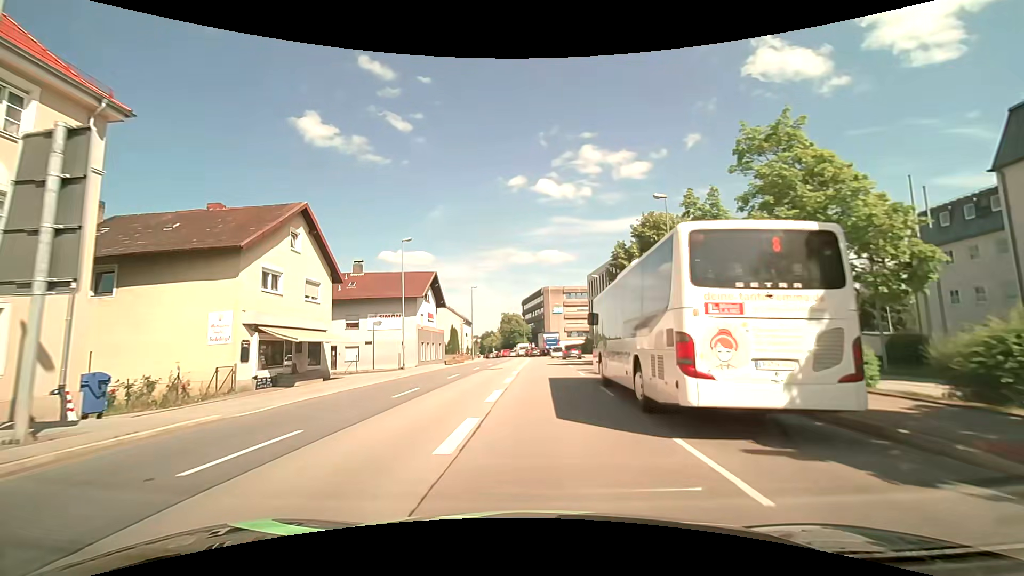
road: primary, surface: asphalt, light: Day
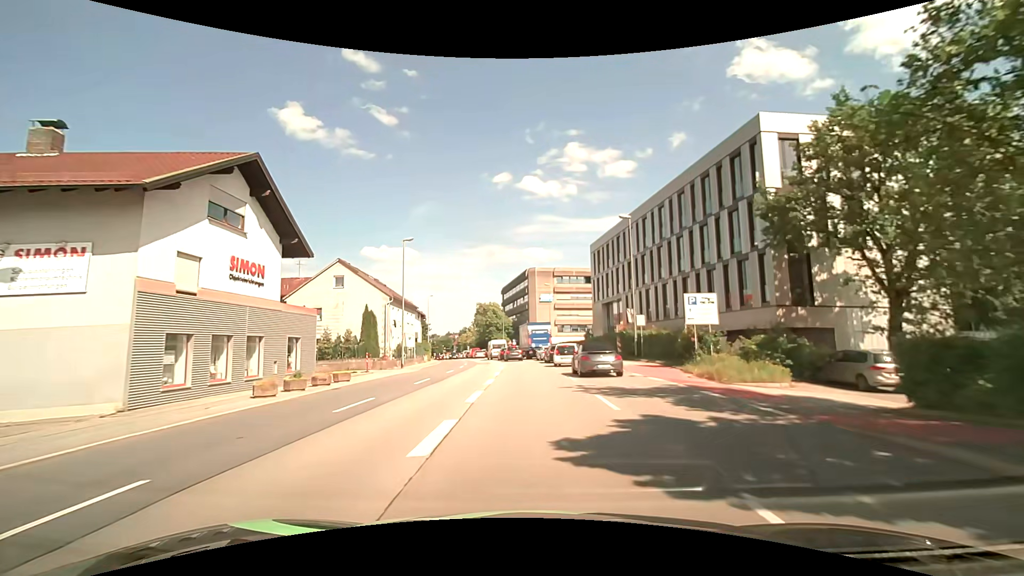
(+0.5, +30.1) m; +1°
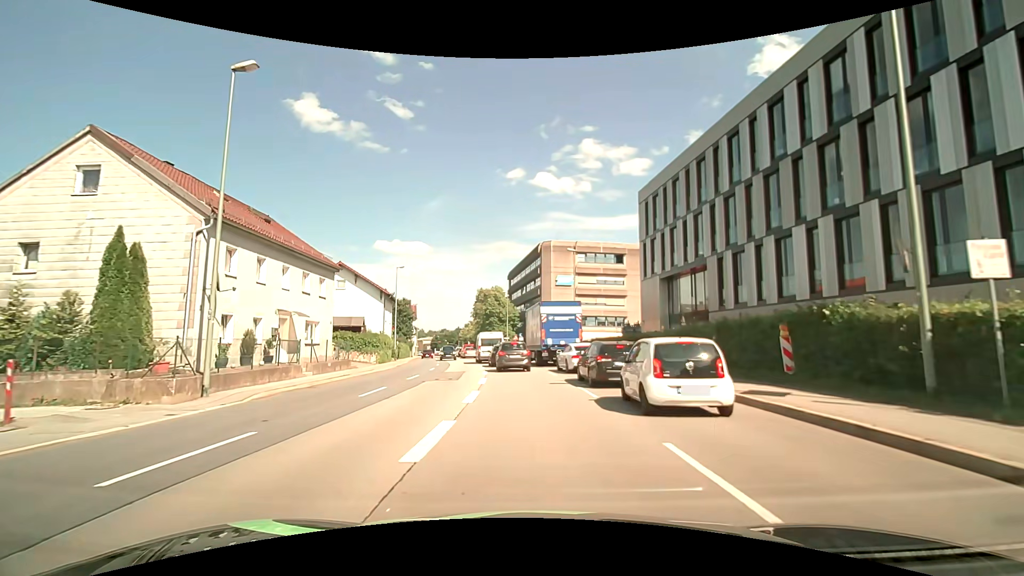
(0.0, +24.0) m; 0°
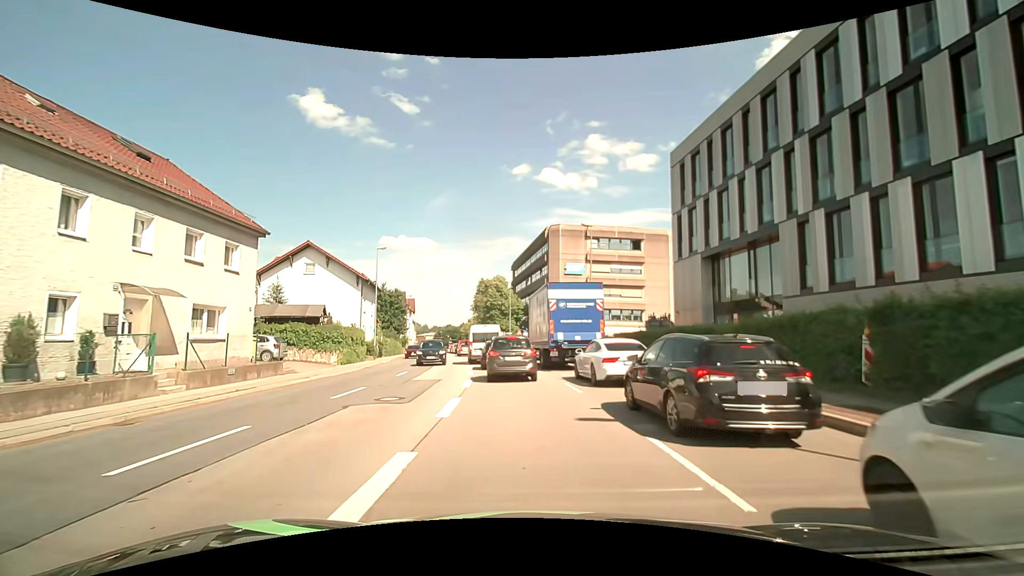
(-0.1, +8.5) m; -2°
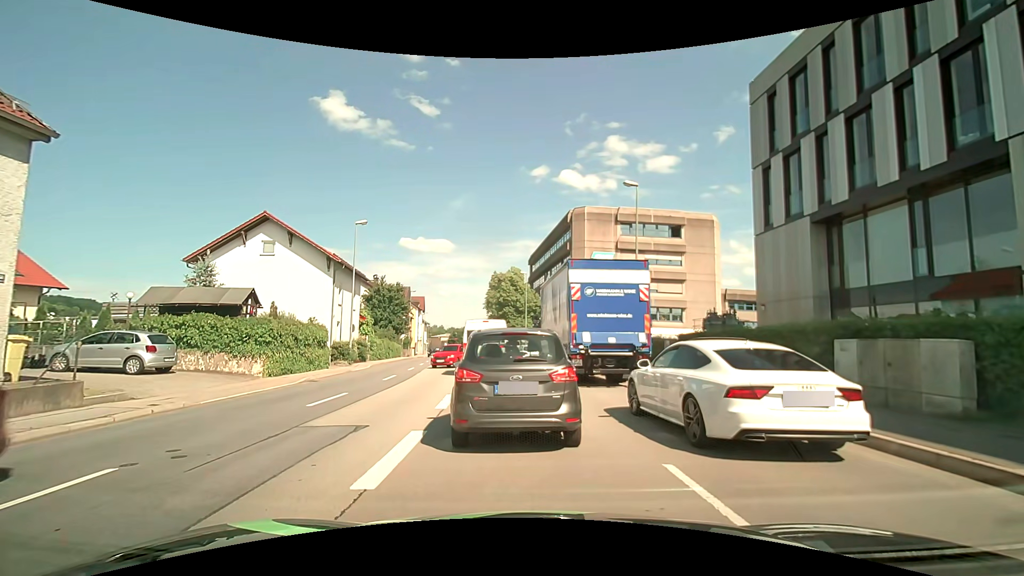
(0.0, +9.7) m; -2°
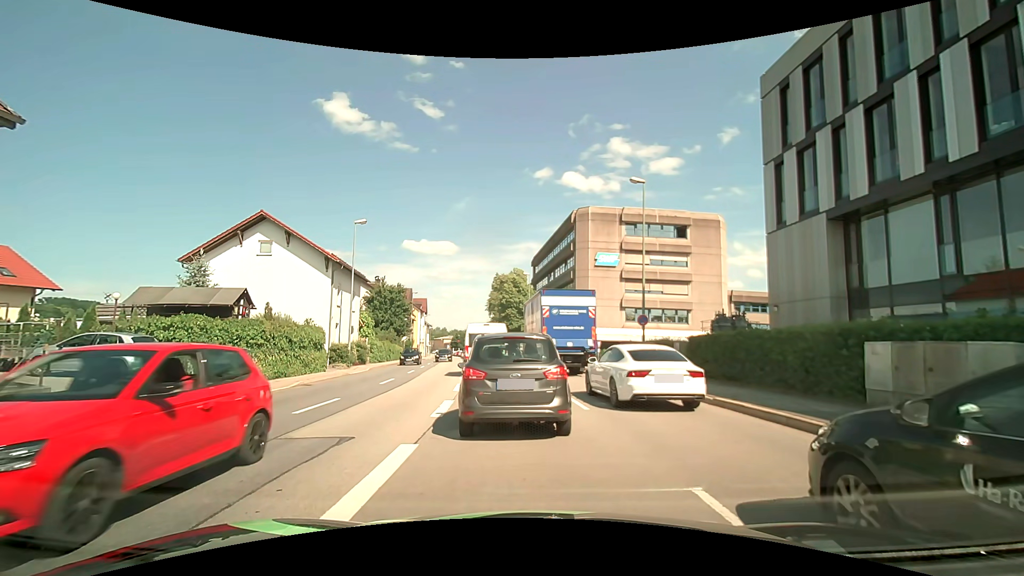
(0.0, +0.9) m; 0°
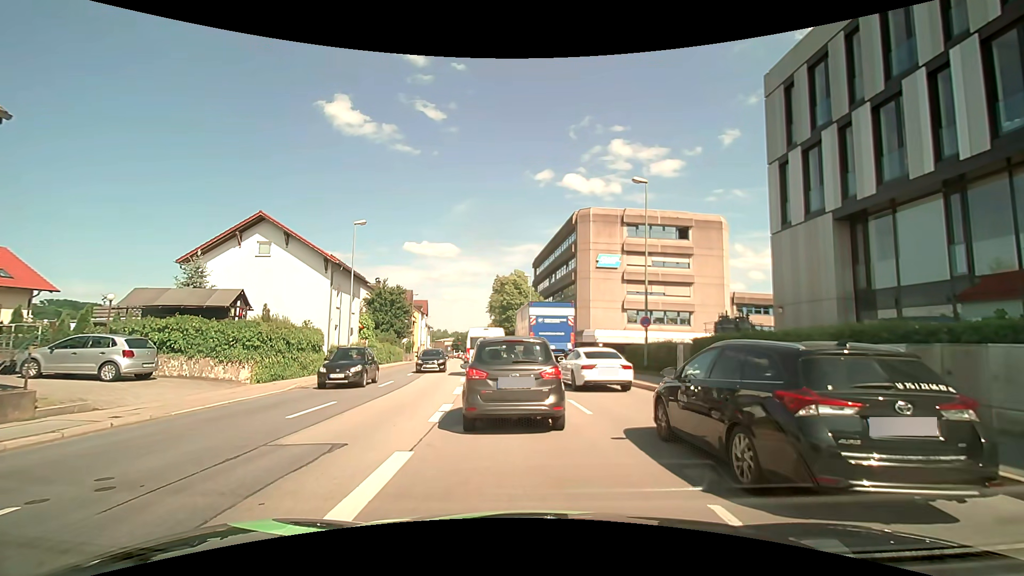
(0.0, +0.4) m; 0°
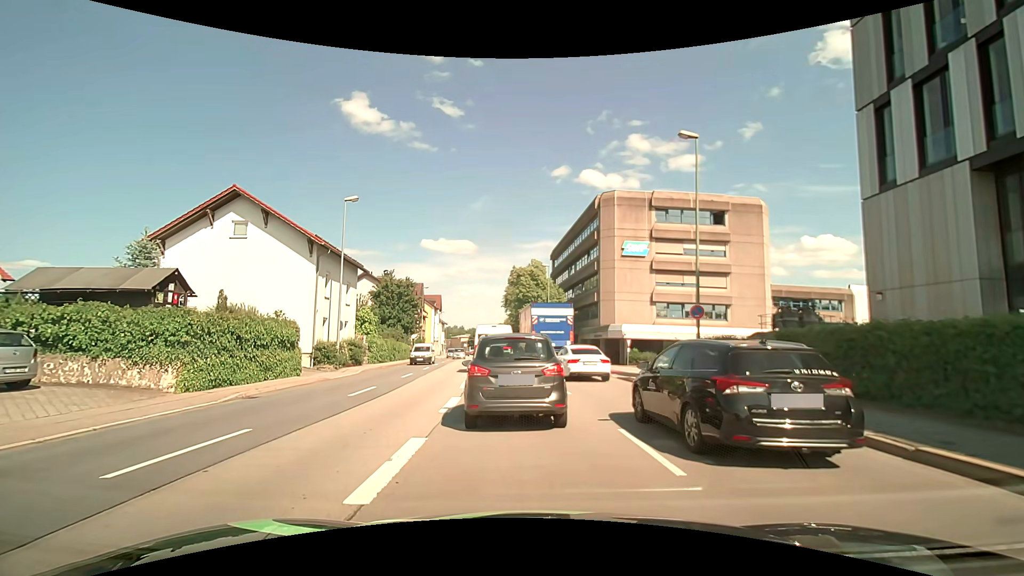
(0.0, +5.3) m; -2°
